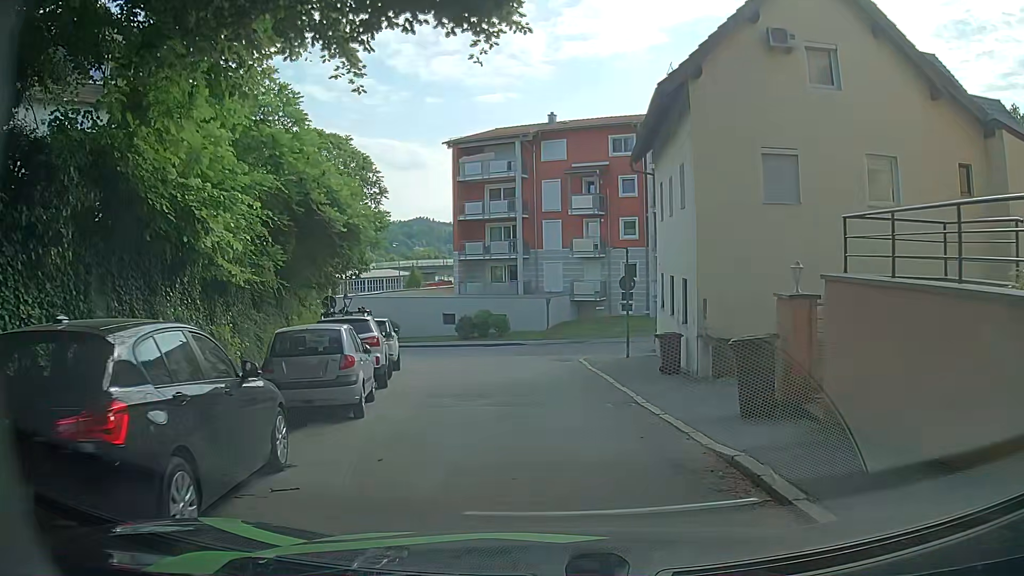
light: Day
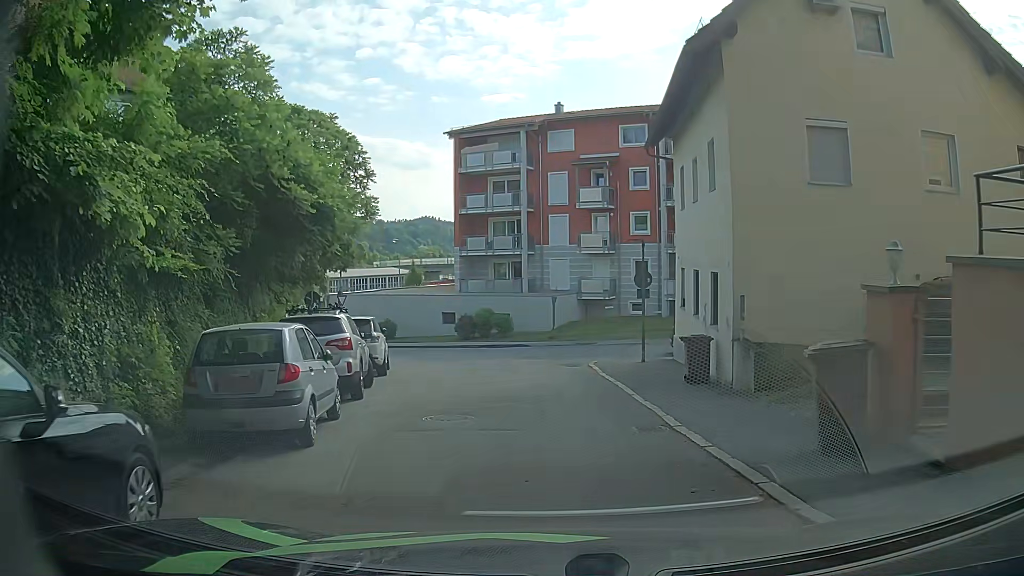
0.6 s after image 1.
(0.0, +2.6) m; 0°
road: residential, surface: asphalt
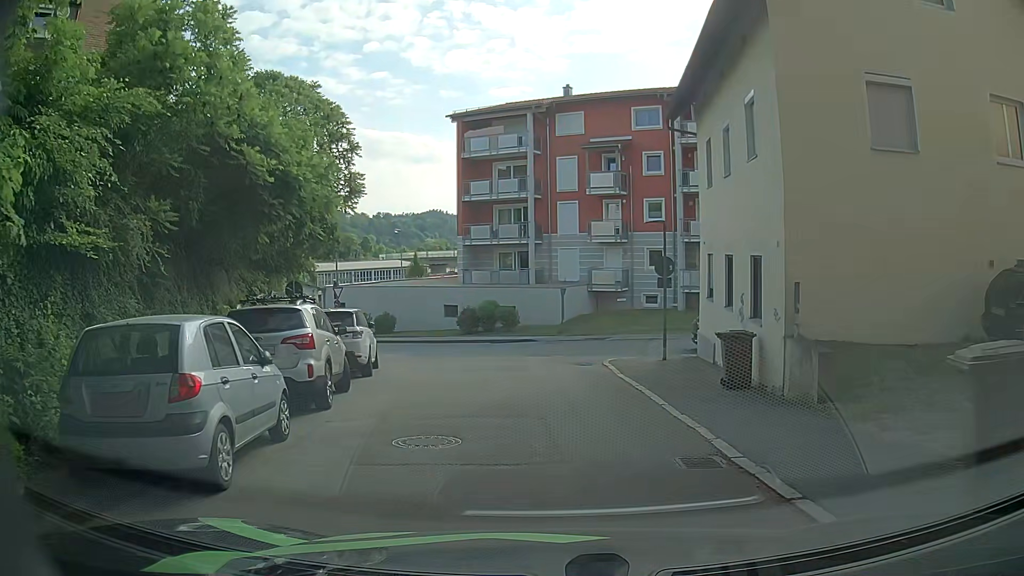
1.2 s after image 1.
(0.0, +2.5) m; -1°
